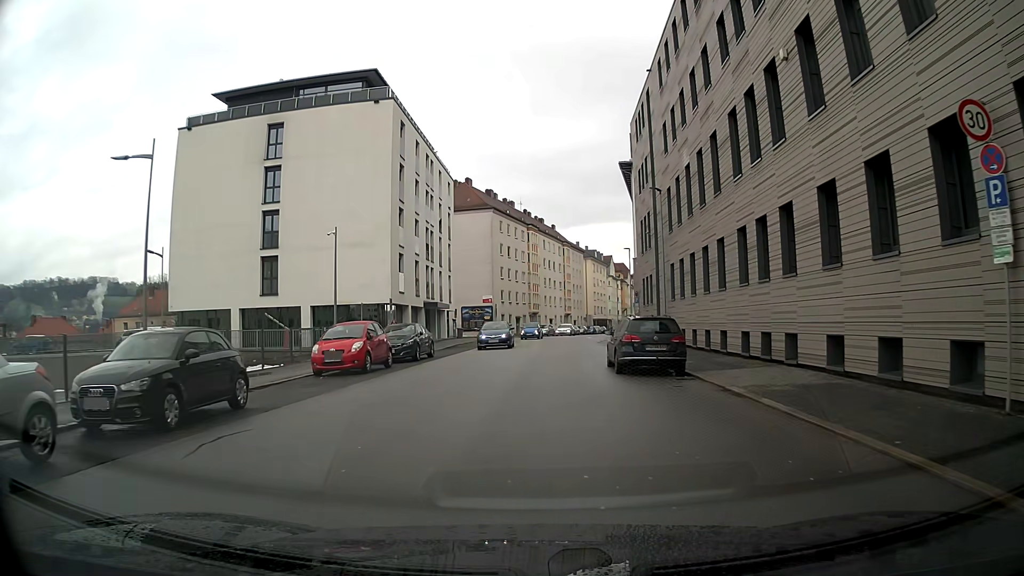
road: tertiary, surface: asphalt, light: Day
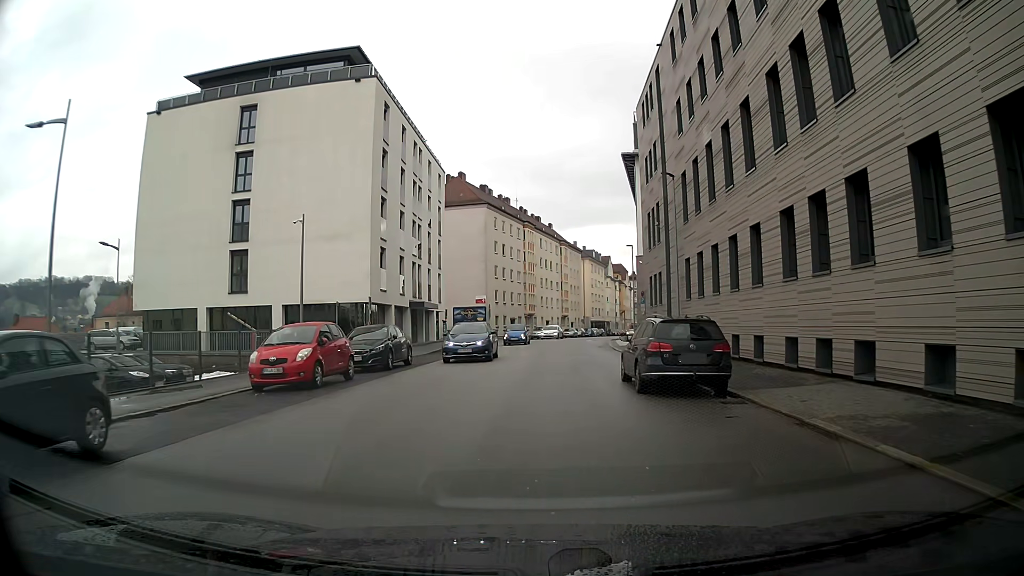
(0.0, +4.2) m; 0°
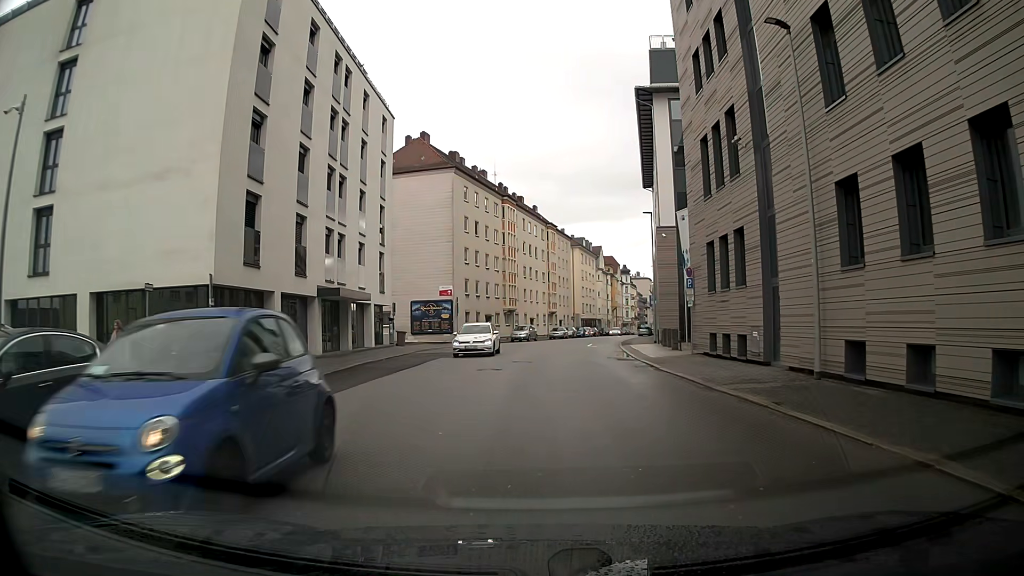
(+0.2, +17.0) m; +2°
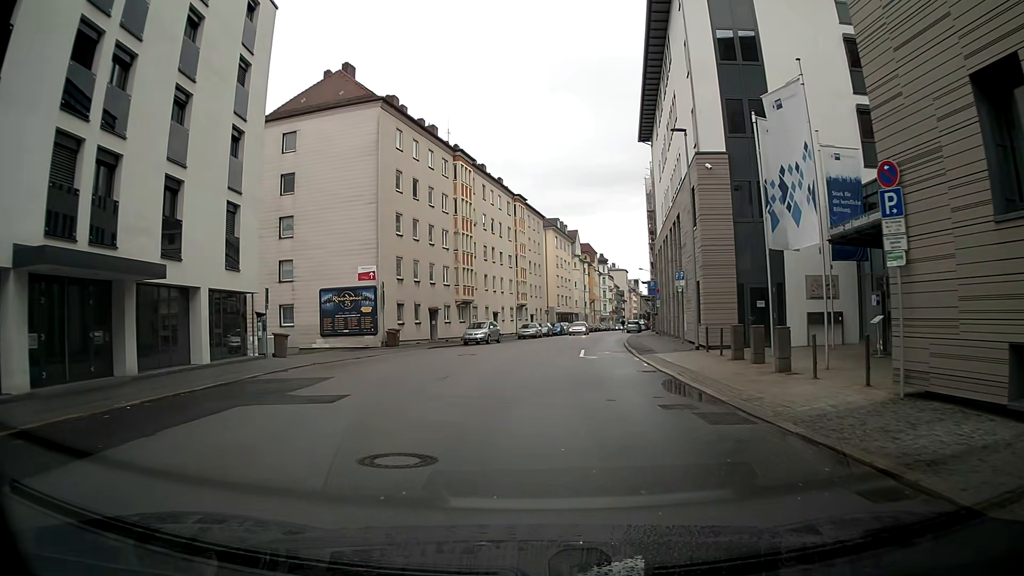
(+0.4, +17.7) m; +2°
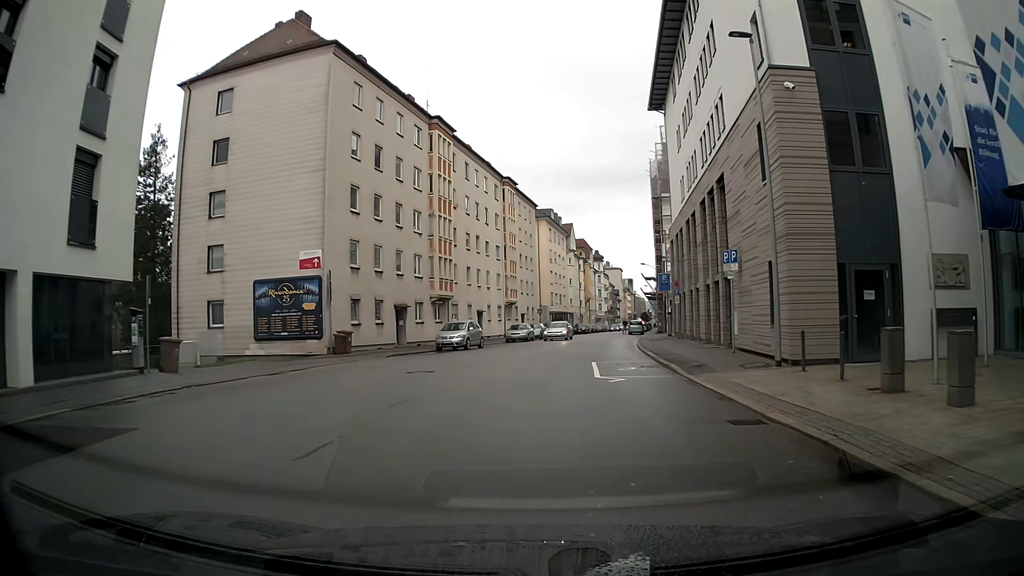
(+0.1, +9.1) m; +1°
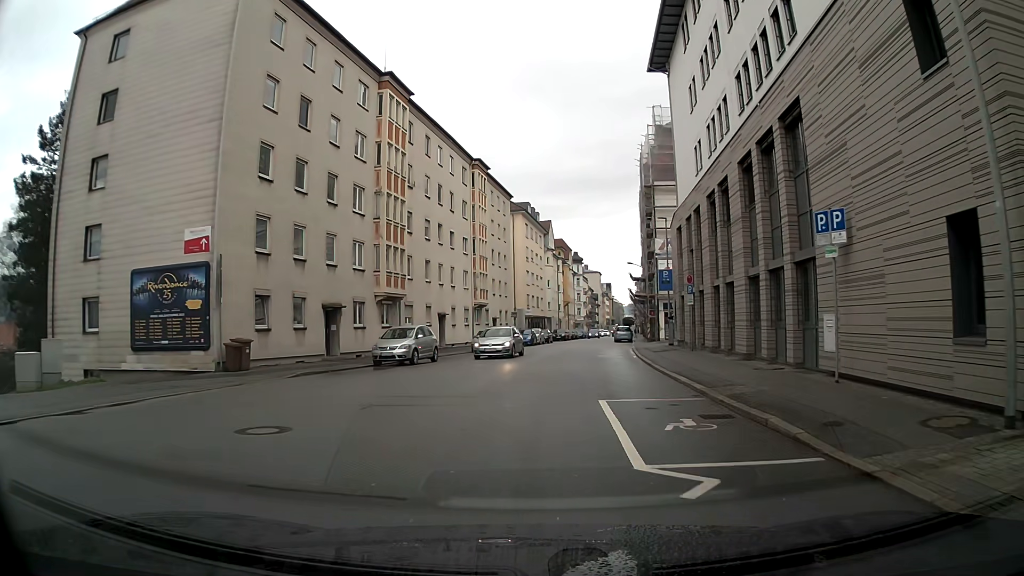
(+0.1, +9.2) m; +1°
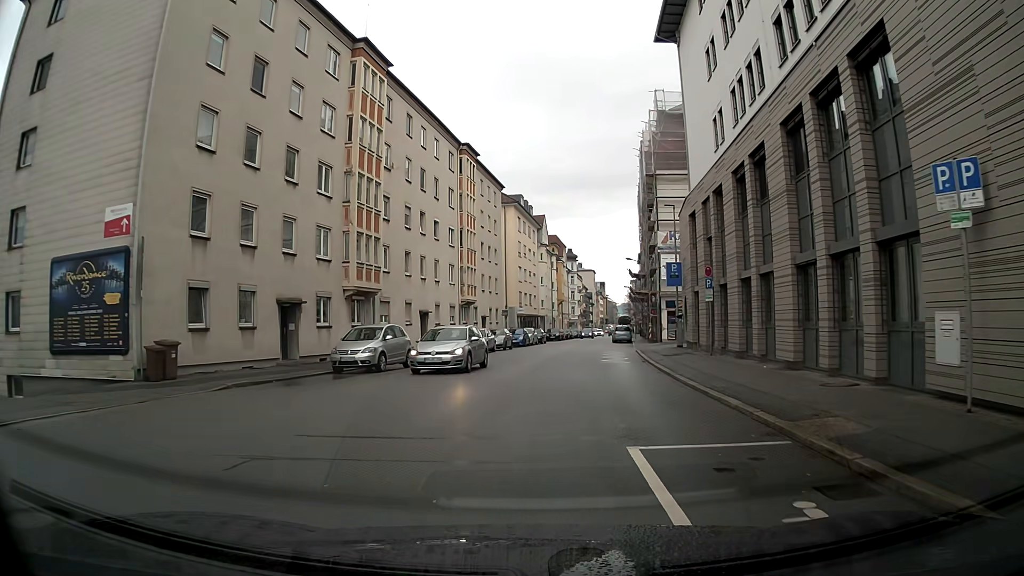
(0.0, +4.6) m; 0°
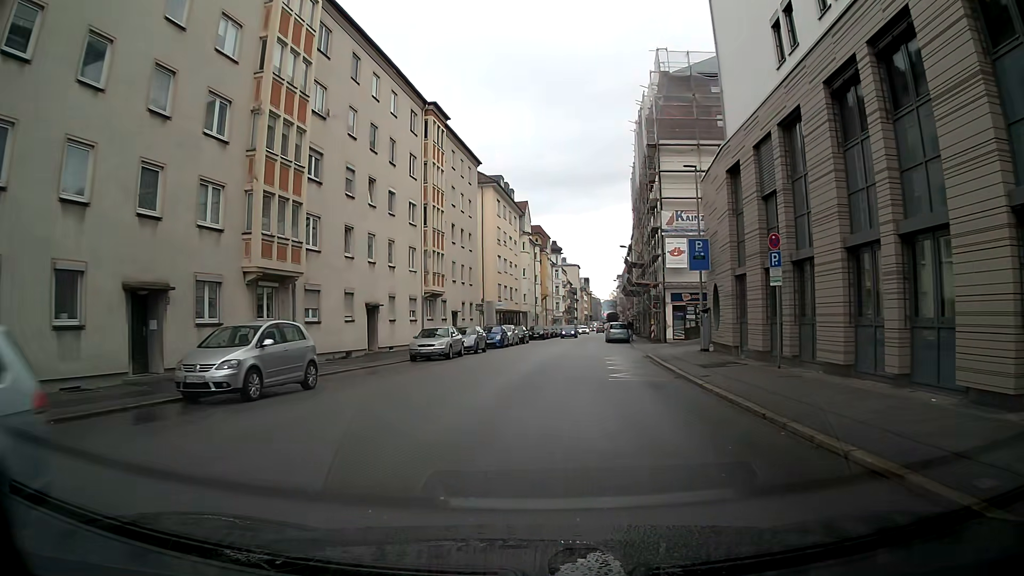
(+0.2, +9.2) m; +3°
(0, +10) (+1, +20) (+1, +30) (+2, +40) (+3, +50) (+4, +60) (+5, +70) (+6, +80) (+7, +90) (+8, +100) m
